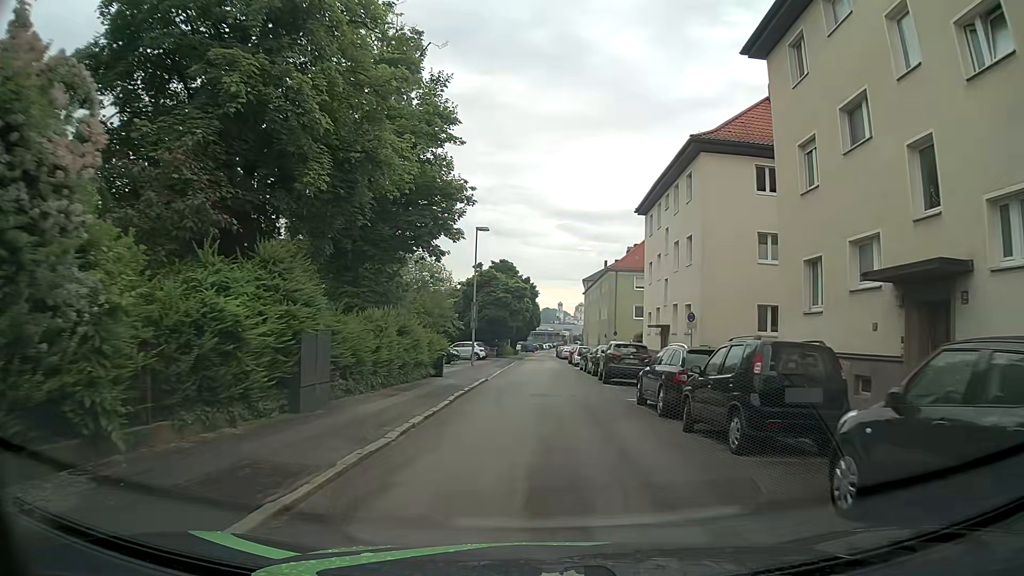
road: residential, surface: asphalt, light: Day
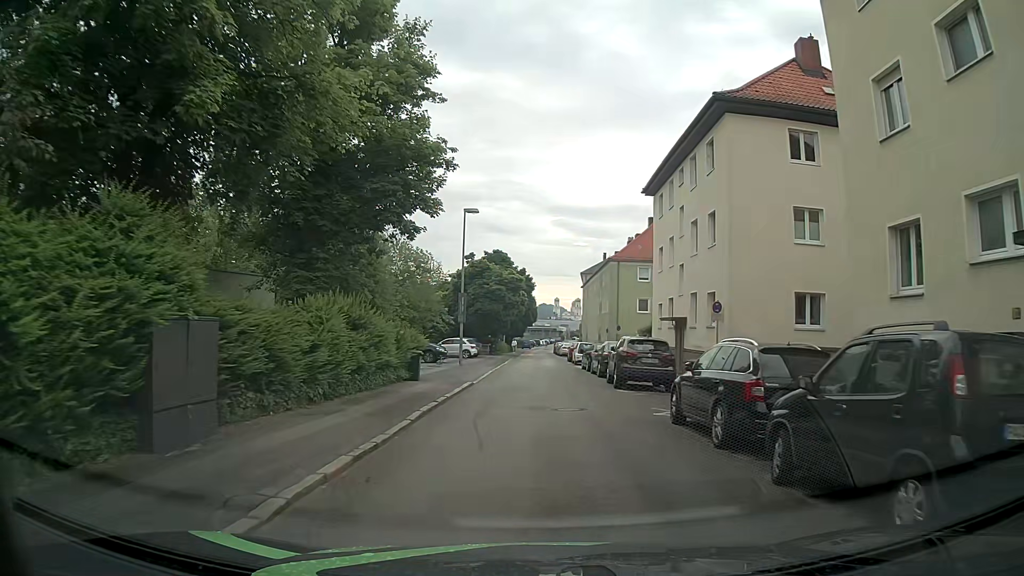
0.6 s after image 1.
(0.0, +4.5) m; 0°
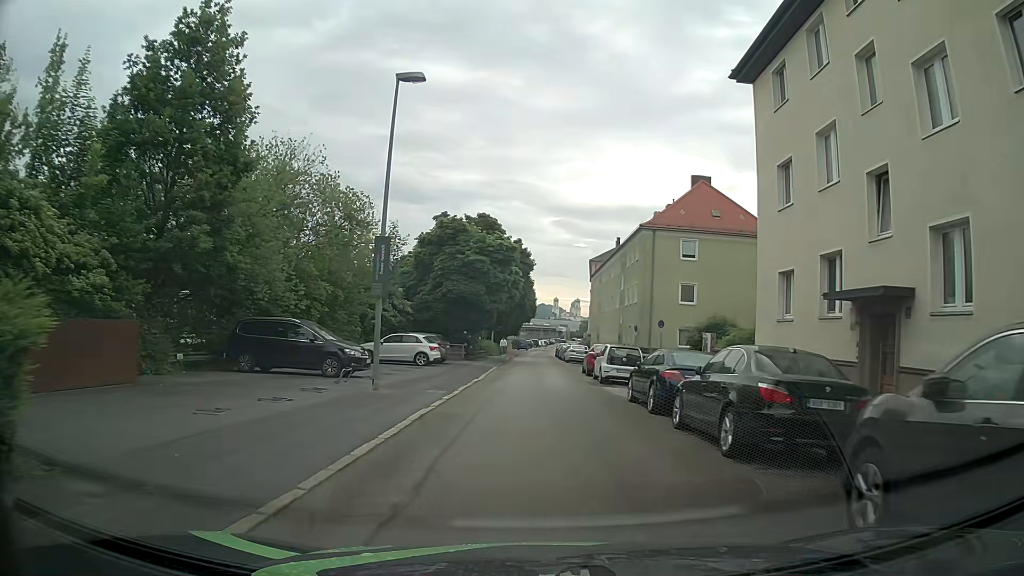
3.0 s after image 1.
(+0.2, +18.2) m; 0°
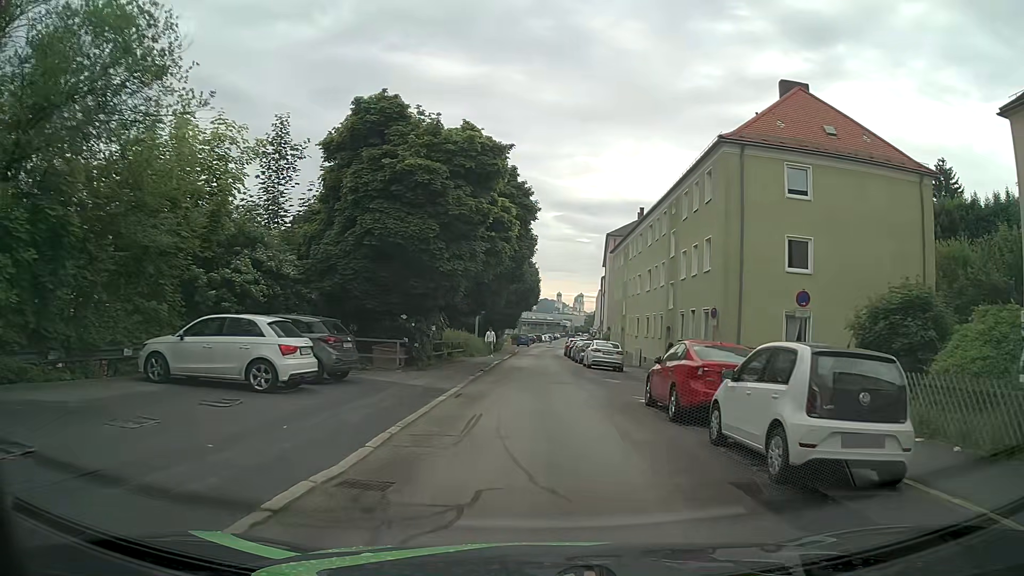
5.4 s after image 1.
(0.0, +18.3) m; -1°
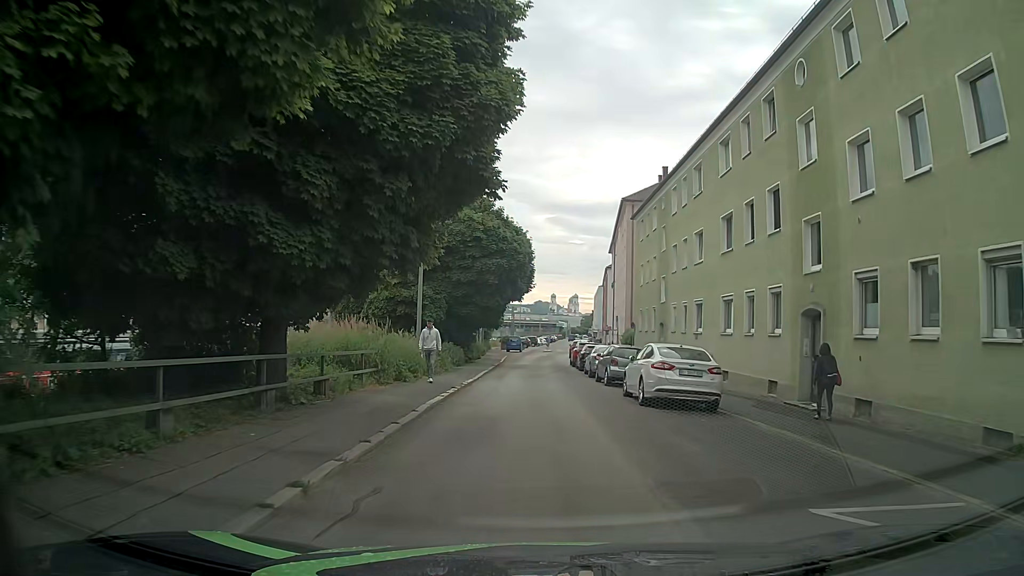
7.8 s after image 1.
(+0.3, +18.5) m; +2°
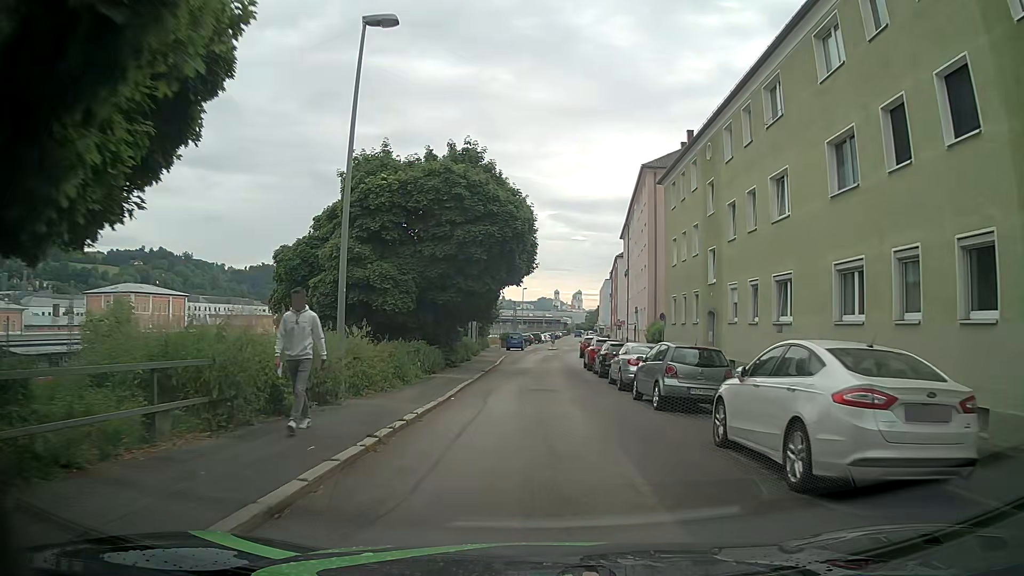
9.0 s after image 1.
(-0.1, +9.2) m; -1°
(0, +10) (0, +20) (0, +30) (0, +40) (+1, +50) (+2, +60) (+3, +70) (+5, +80) (+5, +90) (+5, +100) m
